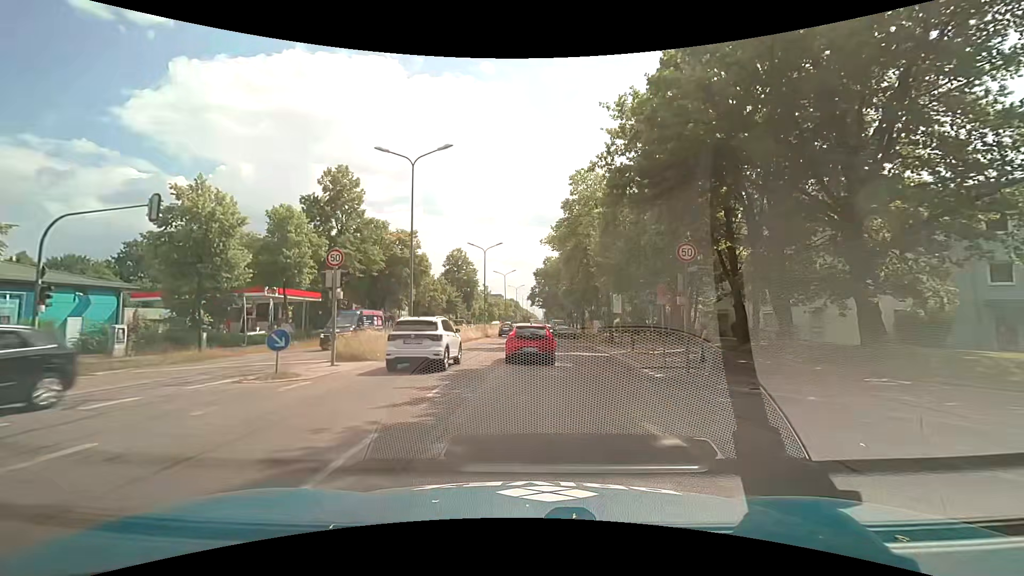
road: trunk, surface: asphalt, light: Day
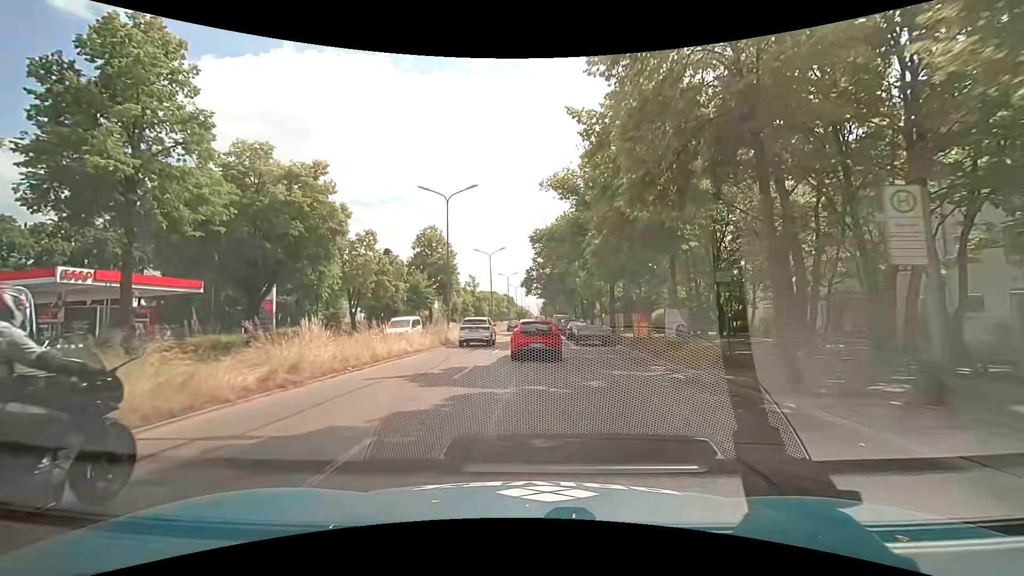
(+0.1, +23.0) m; 0°
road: primary
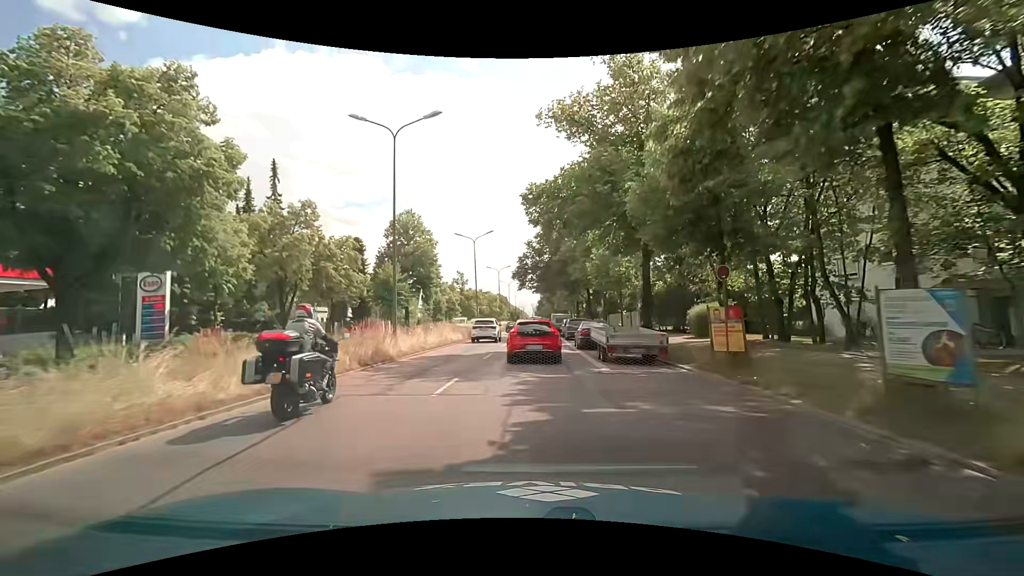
(+0.2, +11.9) m; +1°
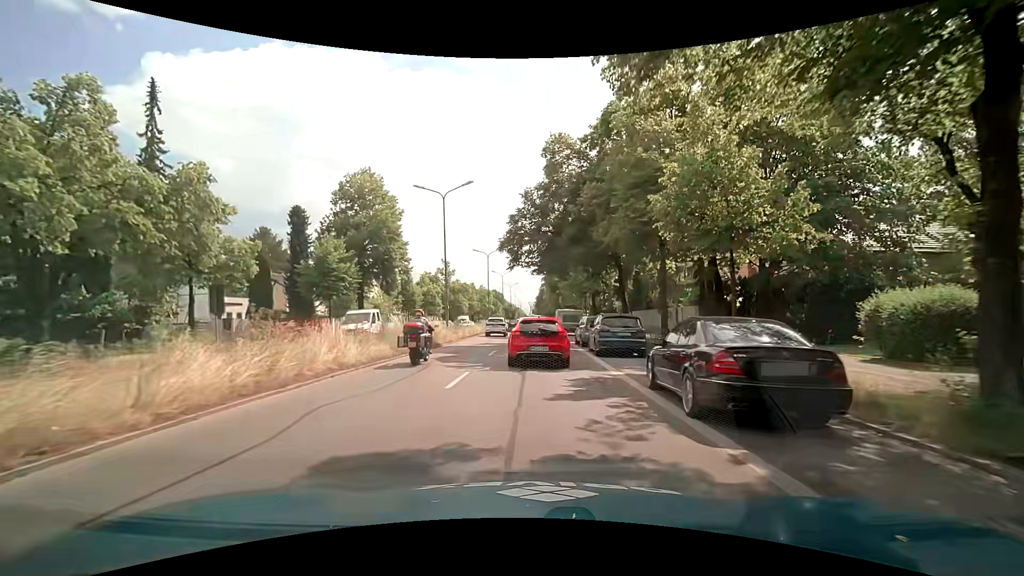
(+0.1, +17.6) m; +1°
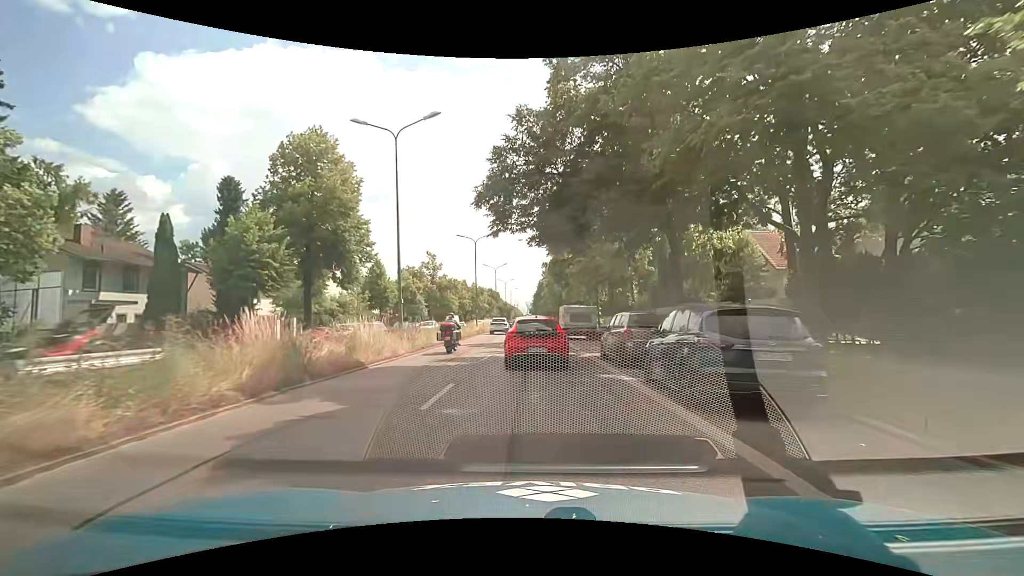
(+0.1, +11.3) m; +1°
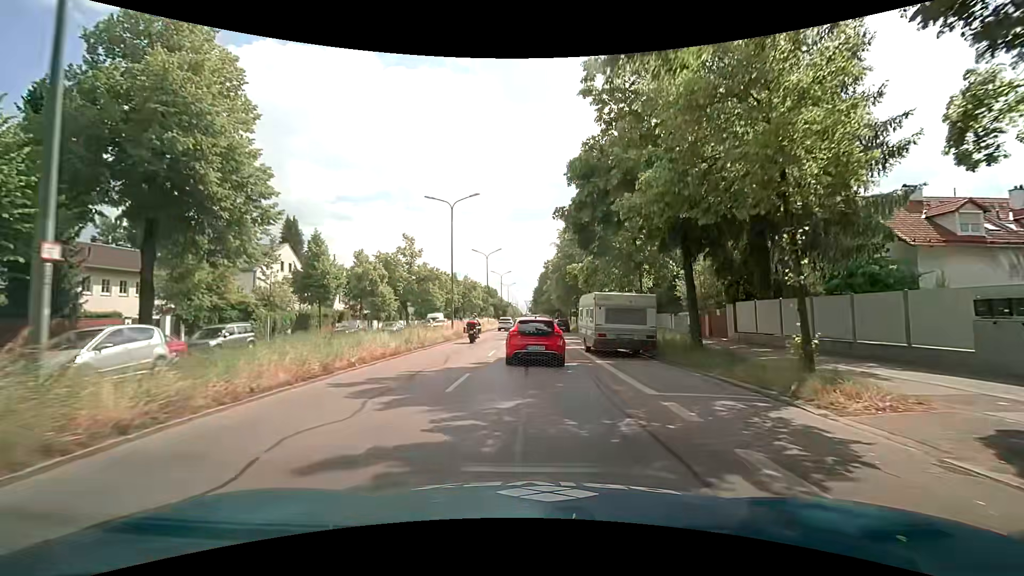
(-0.2, +16.3) m; -1°
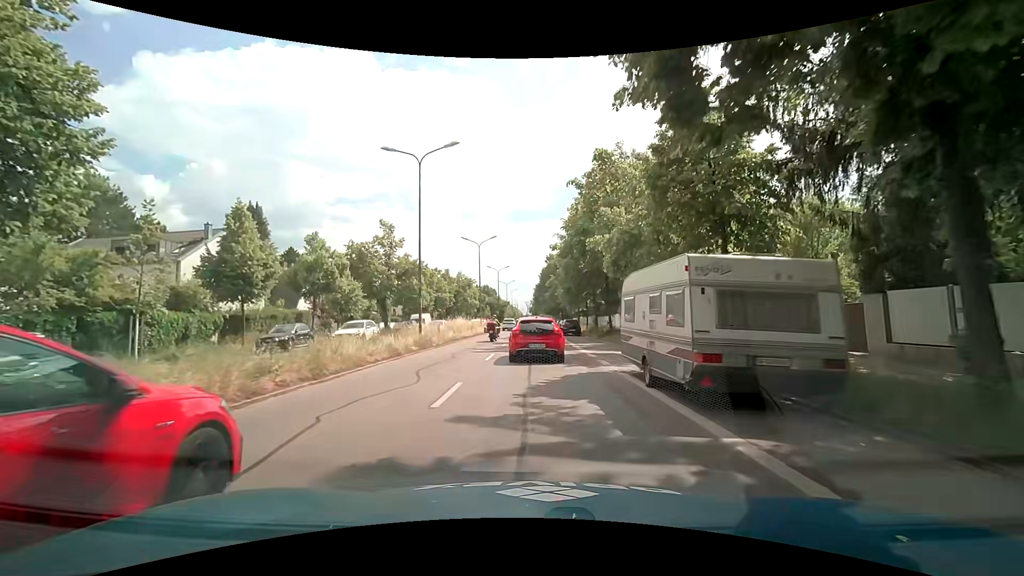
(0.0, +10.9) m; 0°
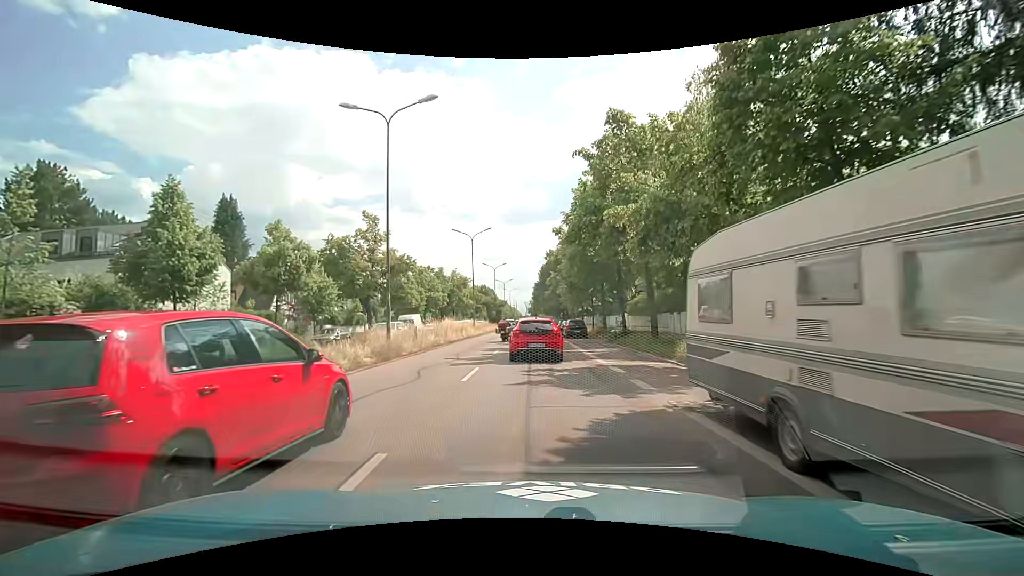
(0.0, +5.6) m; 0°
(0, +10) (0, +20) (0, +30) (0, +40) (+1, +50) (+1, +60) (+1, +70) (+1, +80) (+1, +90) (+1, +100) m
